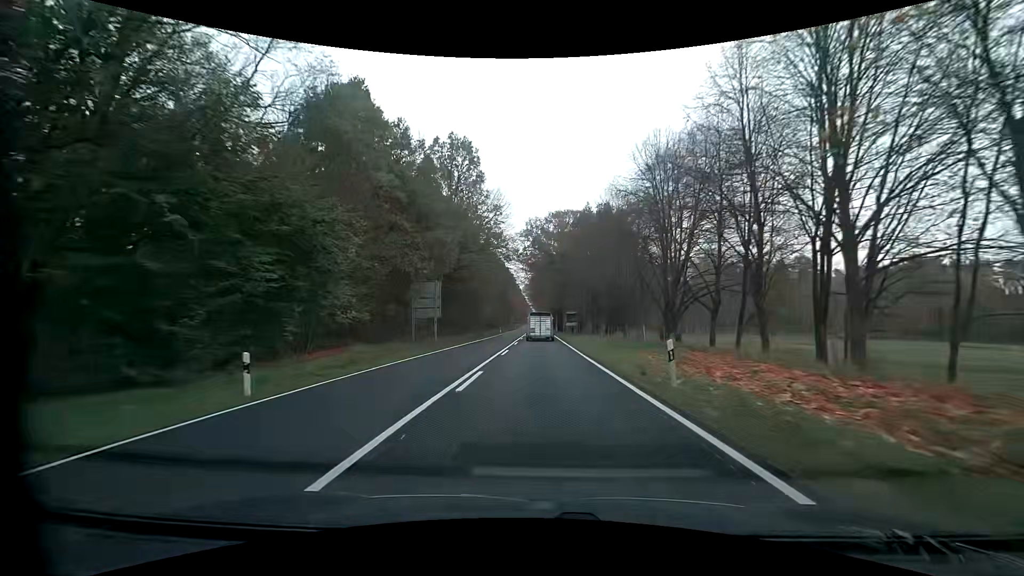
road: primary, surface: asphalt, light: Day
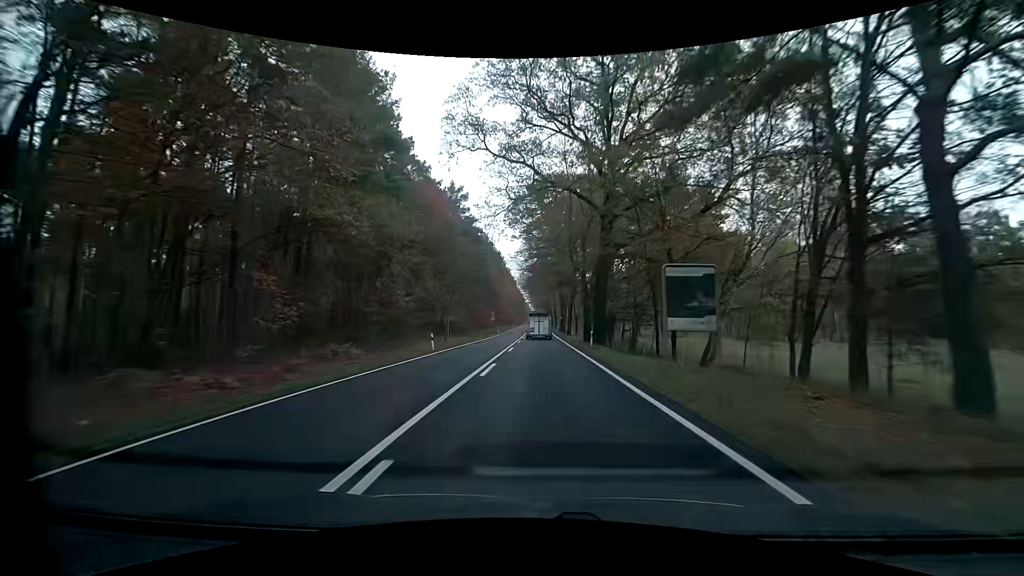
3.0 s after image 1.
(-0.5, +57.8) m; -1°
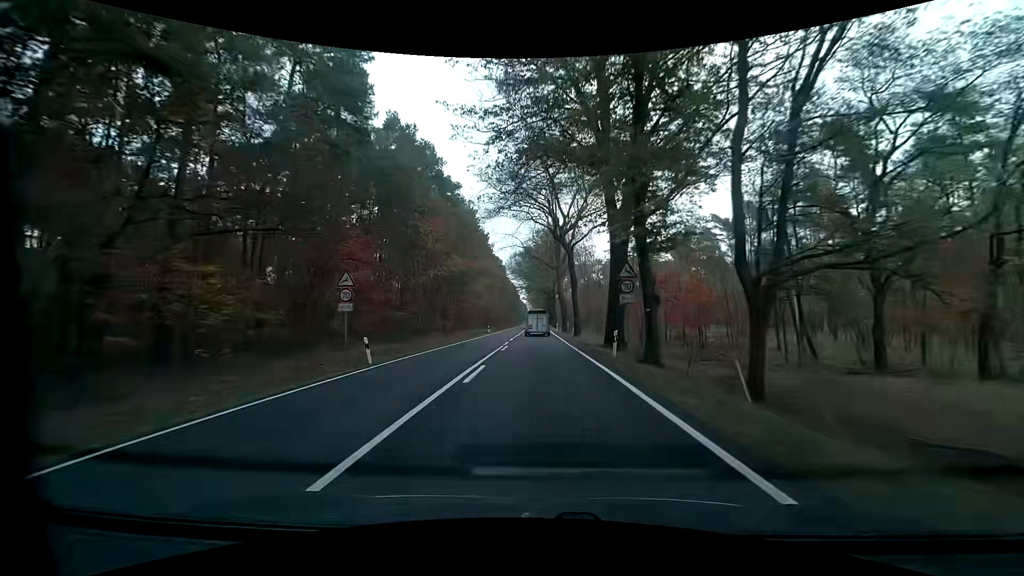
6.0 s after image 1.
(+0.2, +62.8) m; 0°
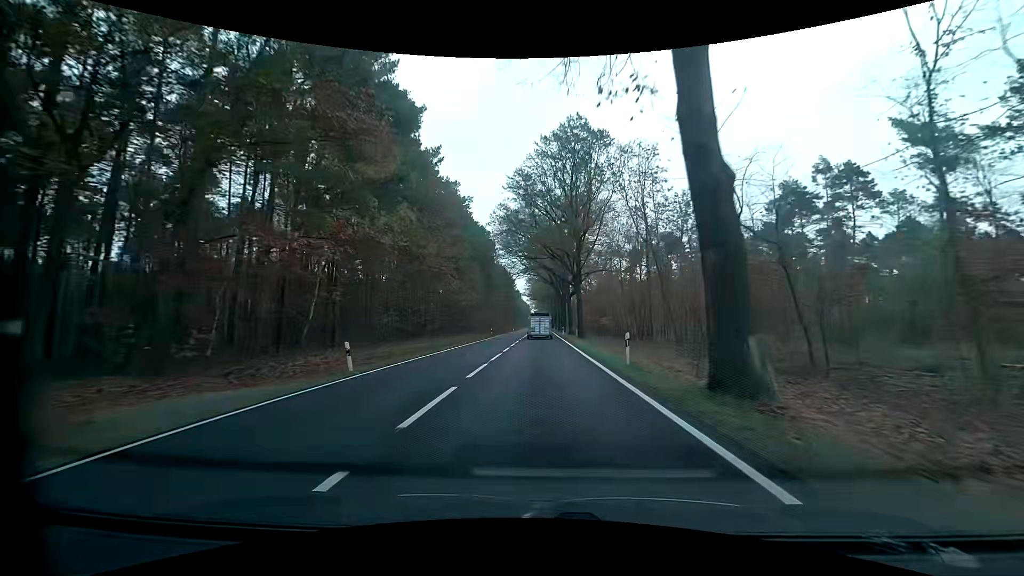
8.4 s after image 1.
(-0.1, +53.0) m; 0°
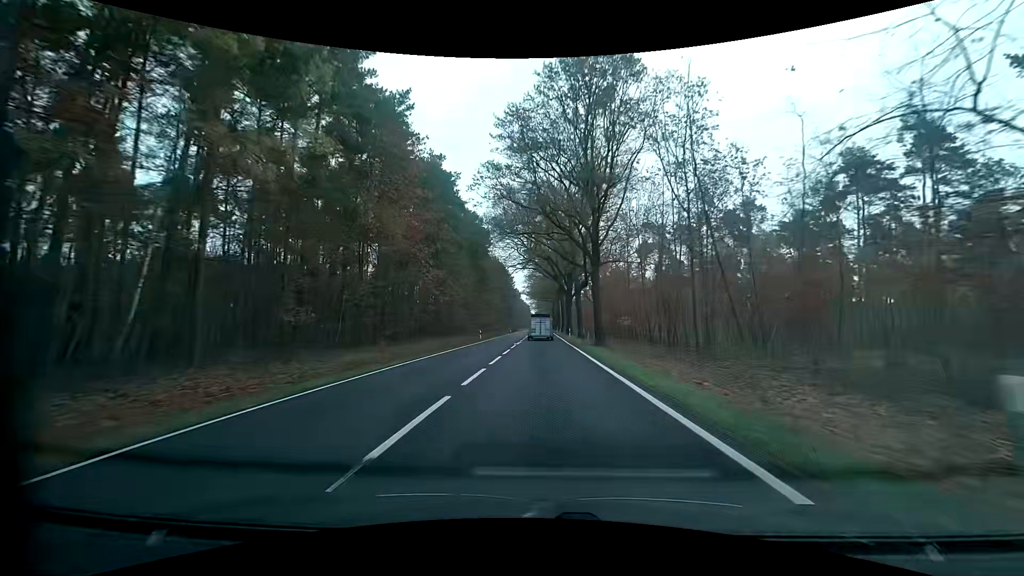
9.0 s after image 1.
(-0.1, +13.6) m; -1°
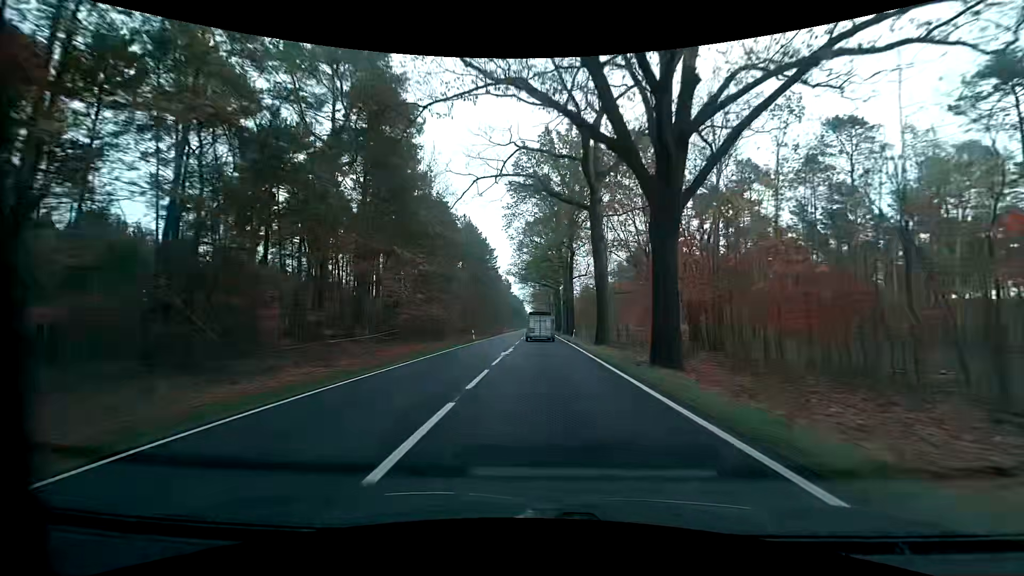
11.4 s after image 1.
(+0.3, +55.3) m; +1°
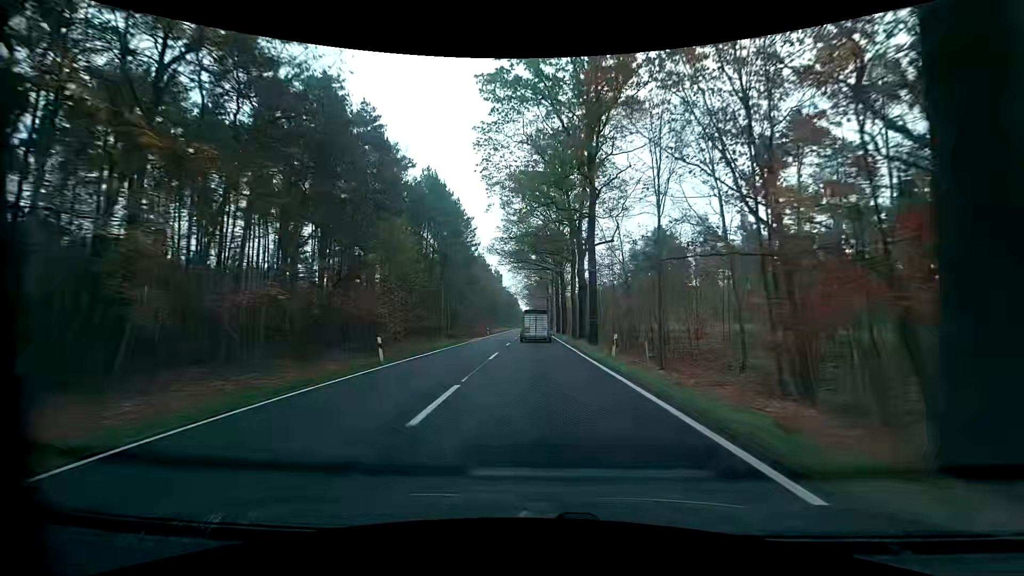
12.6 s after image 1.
(+0.1, +27.6) m; +1°
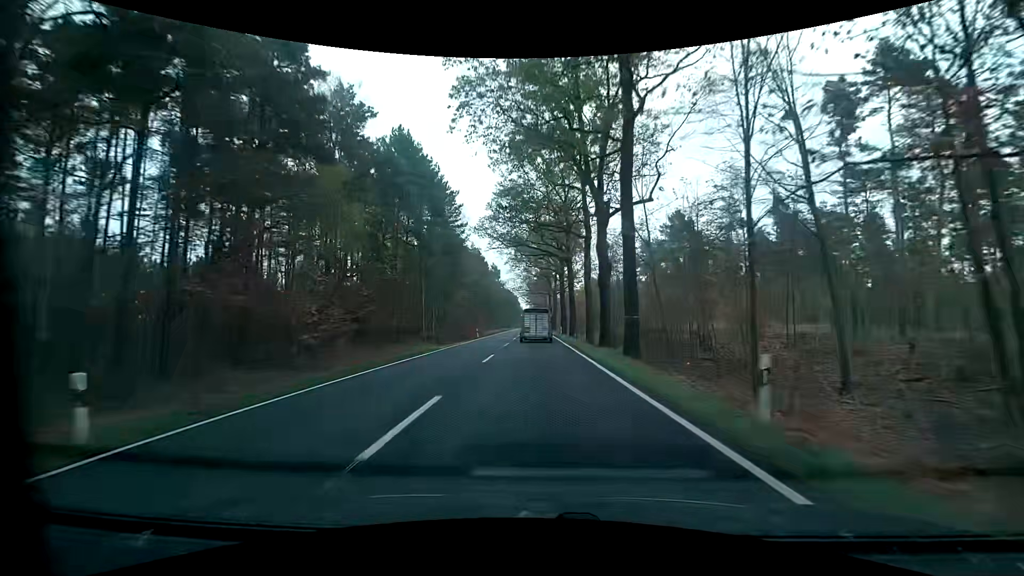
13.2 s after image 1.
(-0.1, +13.6) m; 0°
